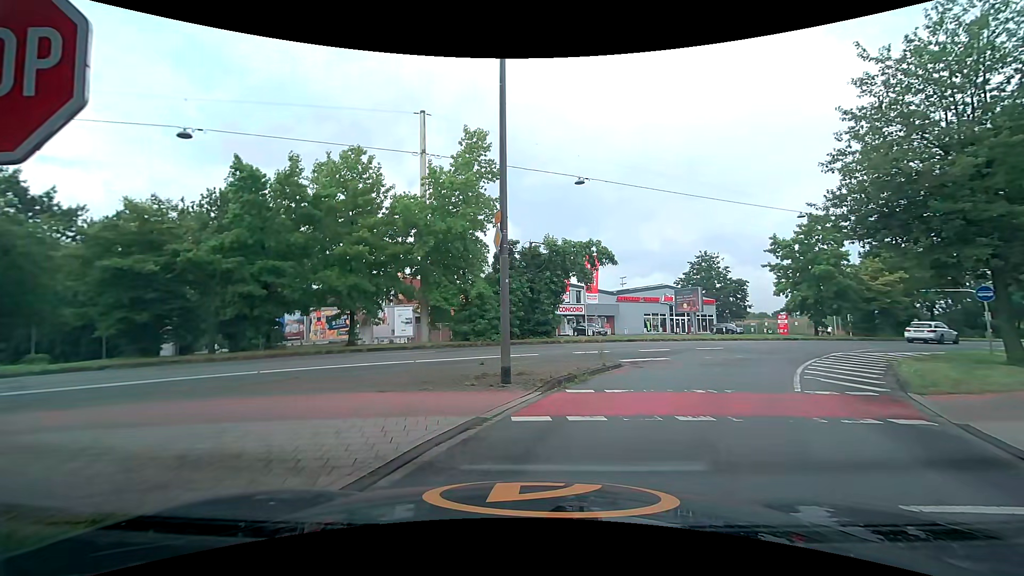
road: primary_link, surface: asphalt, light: Day
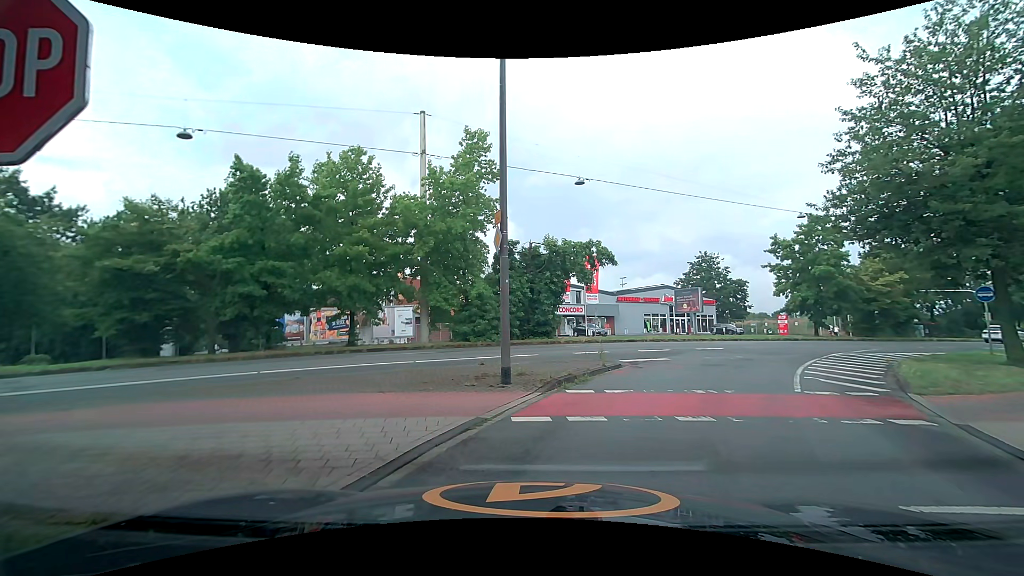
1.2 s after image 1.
(0.0, 0.0) m; 0°
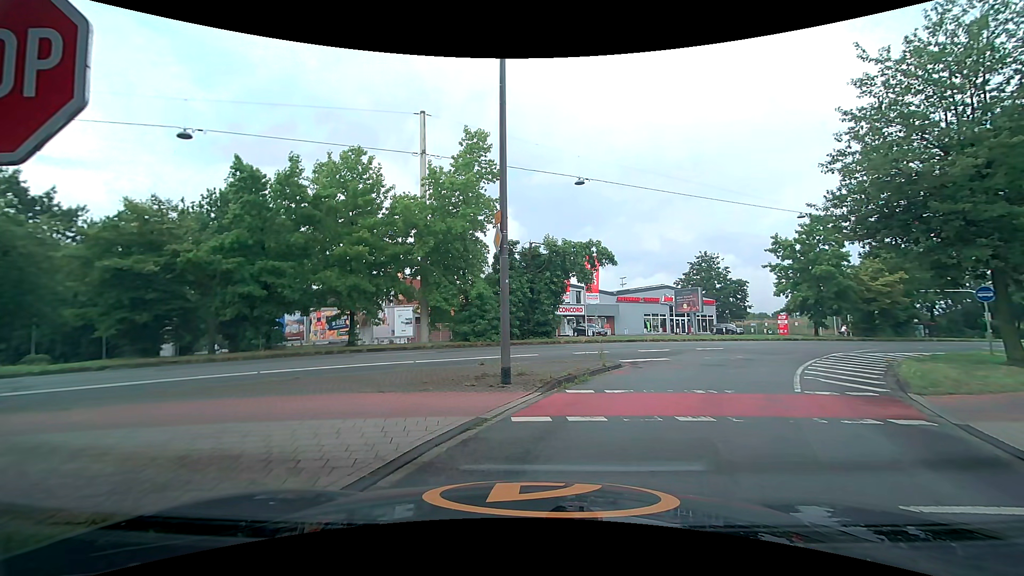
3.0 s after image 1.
(0.0, 0.0) m; 0°
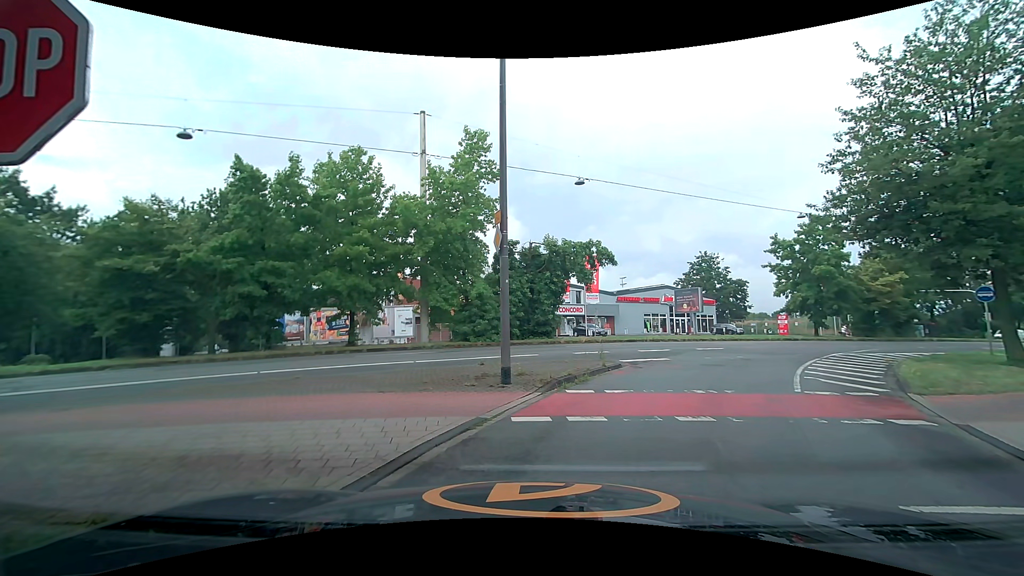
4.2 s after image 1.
(0.0, 0.0) m; 0°
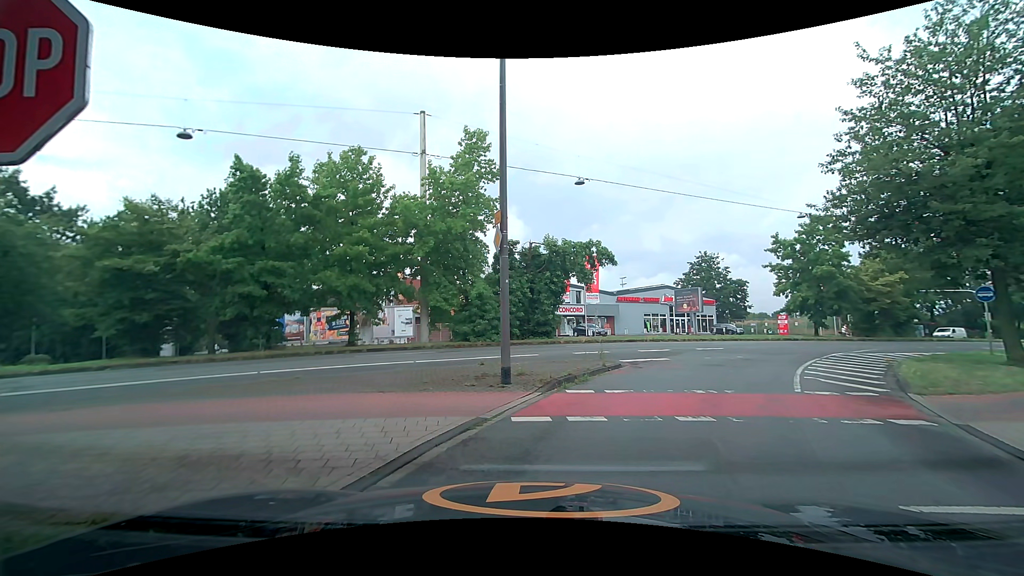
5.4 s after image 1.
(0.0, 0.0) m; 0°
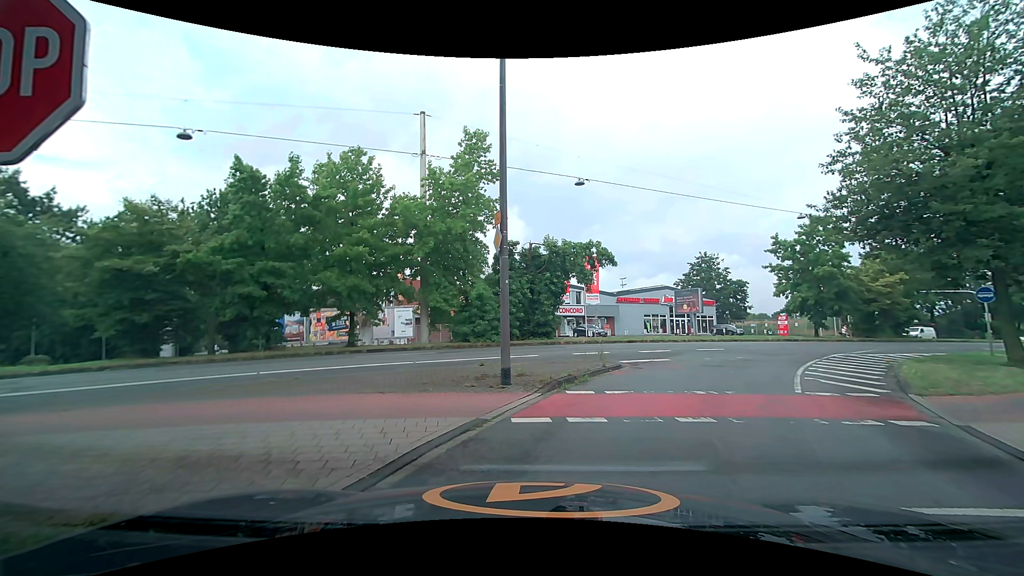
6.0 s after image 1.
(0.0, 0.0) m; 0°
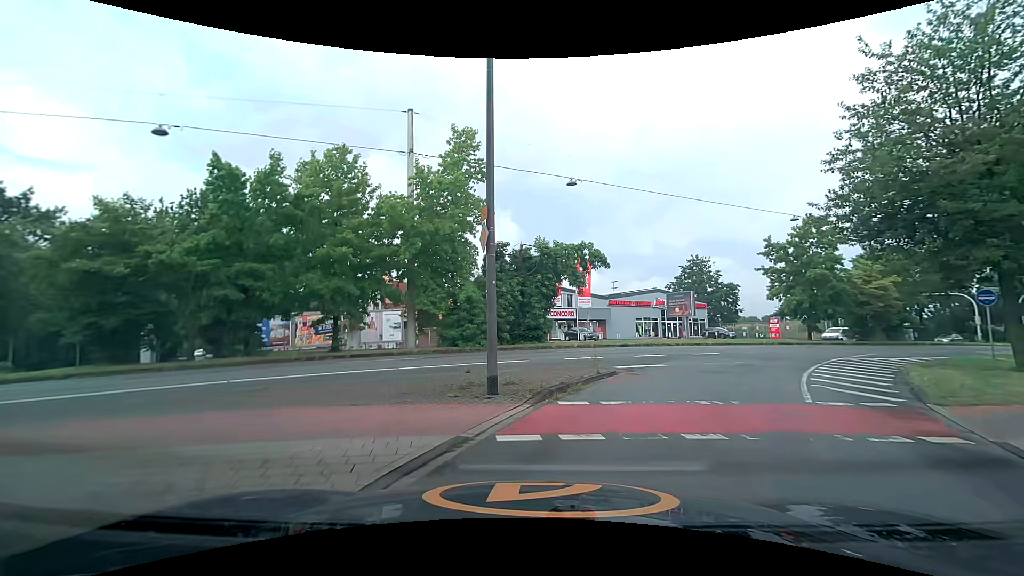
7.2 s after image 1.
(0.0, +0.8) m; +4°
